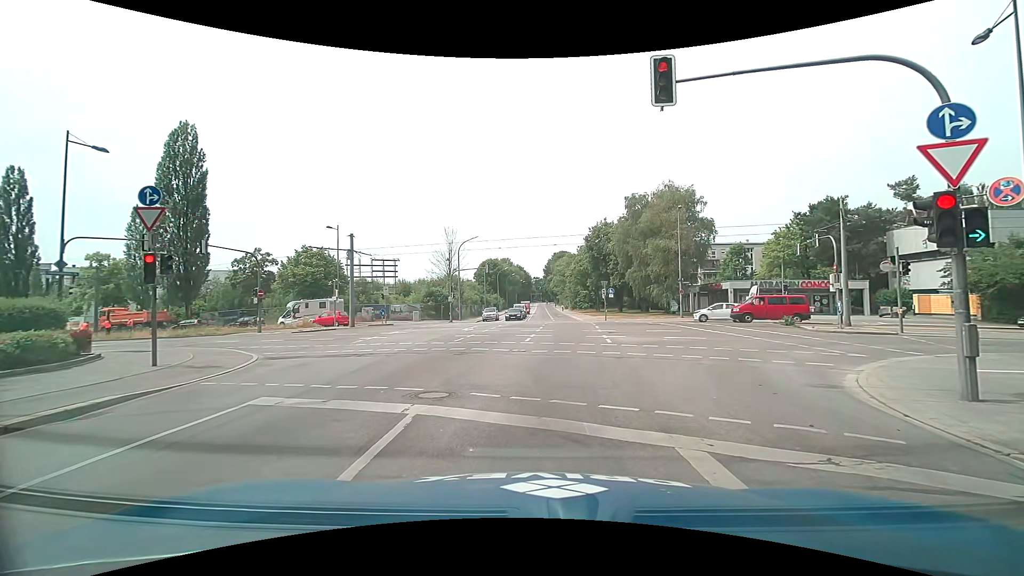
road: secondary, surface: asphalt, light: Day
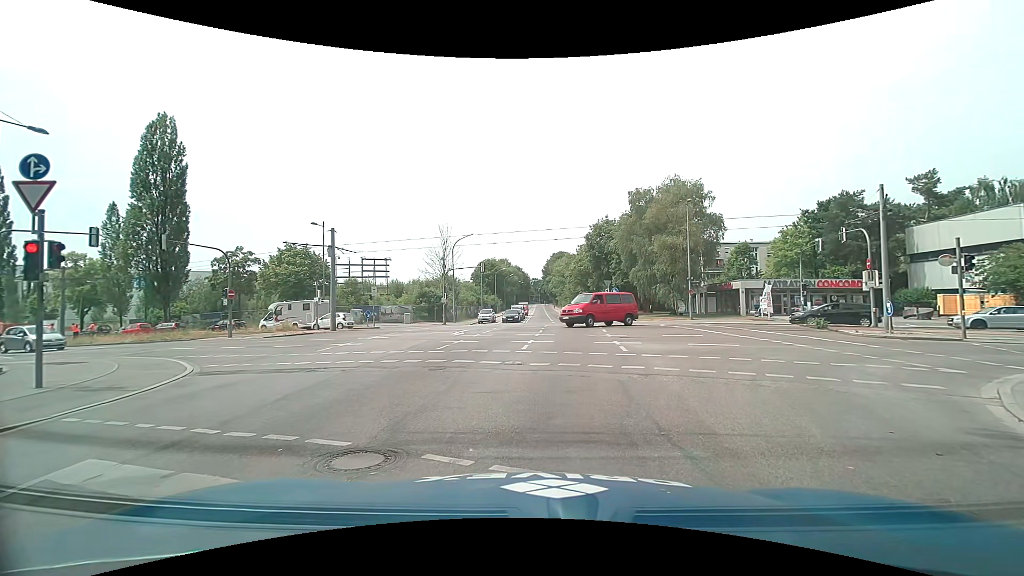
(0.0, +3.1) m; +2°
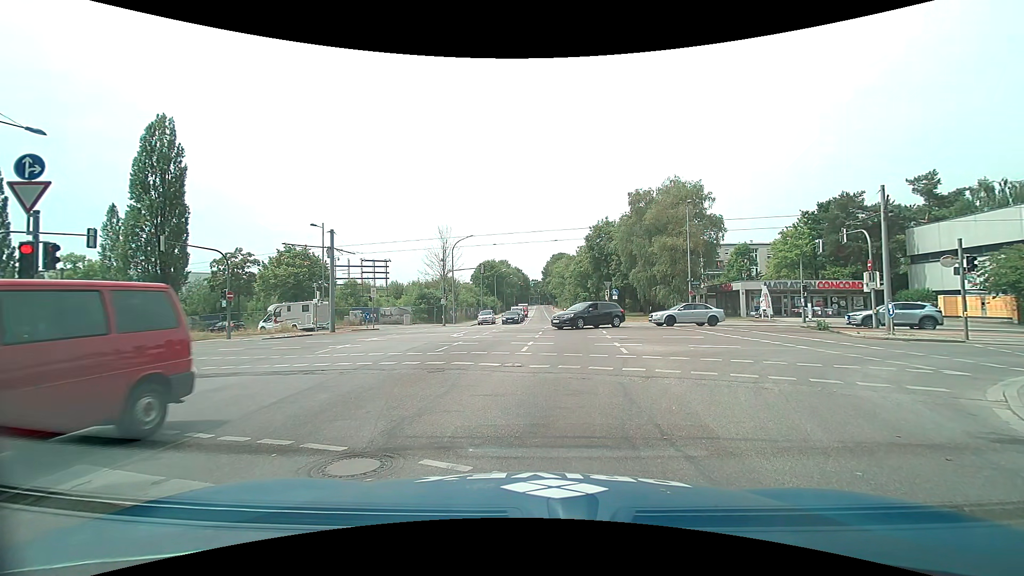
(0.0, +0.2) m; 0°
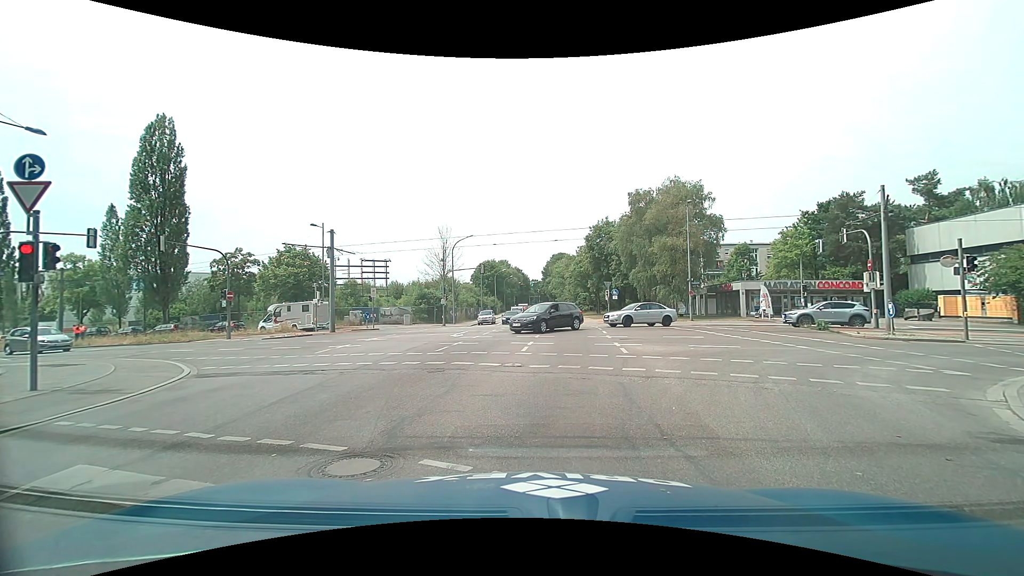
(0.0, 0.0) m; 0°
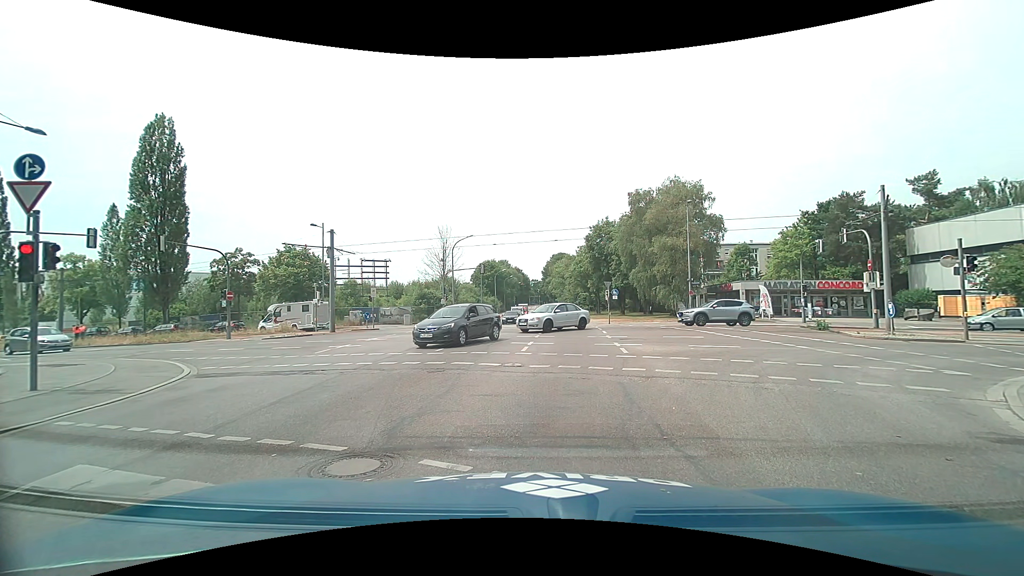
(0.0, 0.0) m; 0°
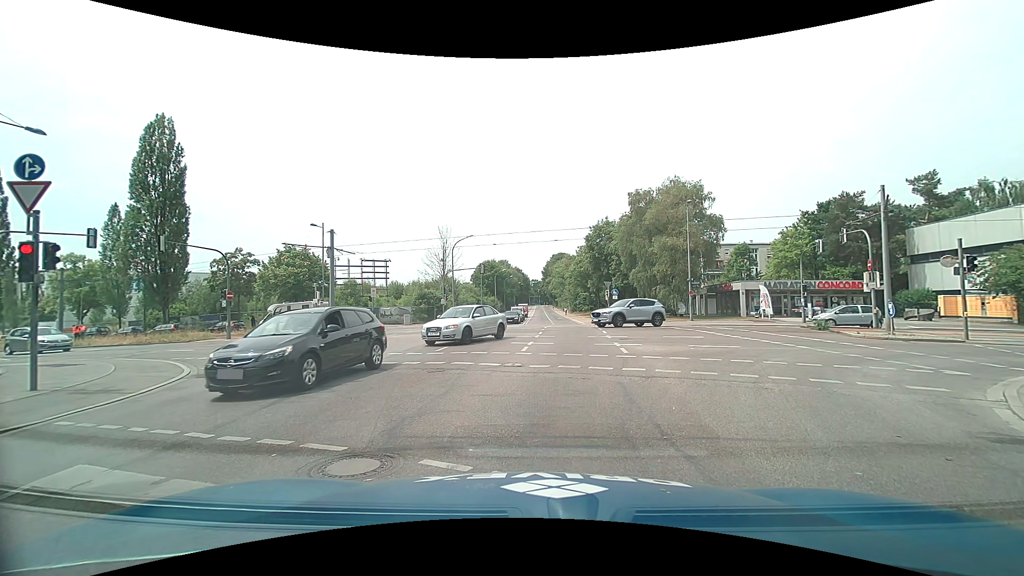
(0.0, 0.0) m; 0°
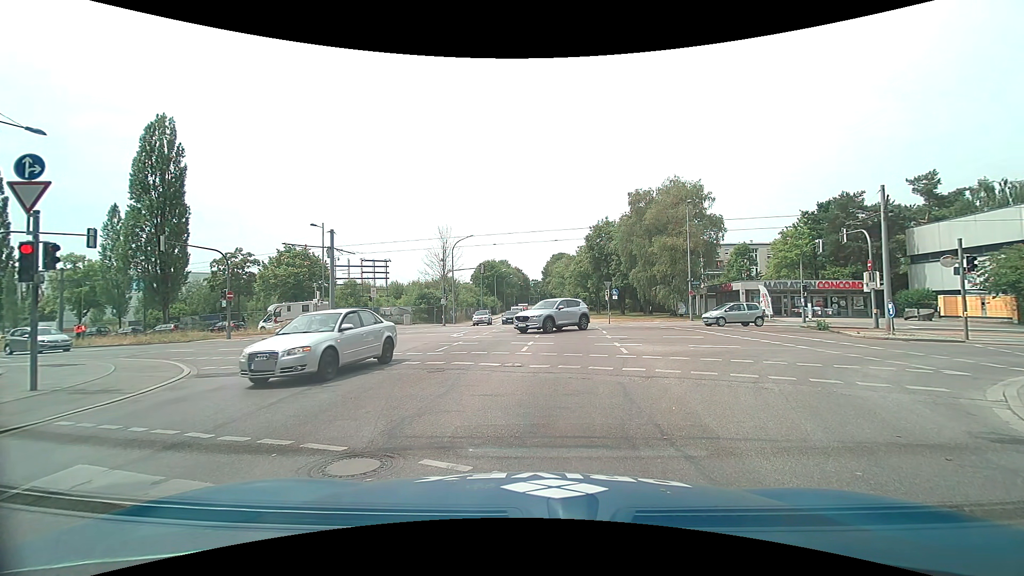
(0.0, 0.0) m; 0°
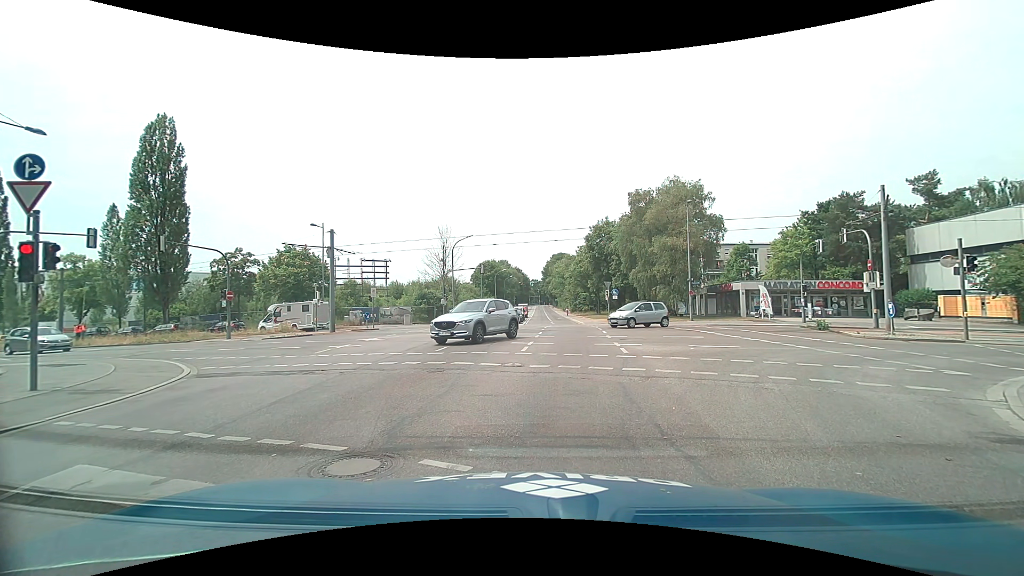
(0.0, 0.0) m; 0°
(0, +10) (0, +20) (0, +30) (+1, +40) (+1, +50) (0, +60) (0, +70) (-1, +80) (-1, +90) (-1, +100) m
